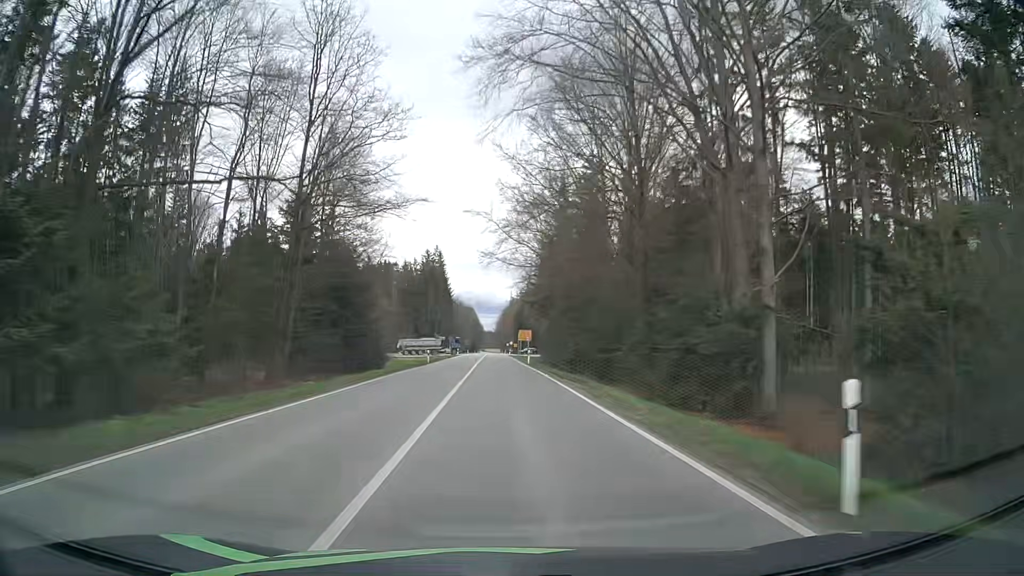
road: secondary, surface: asphalt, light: Day
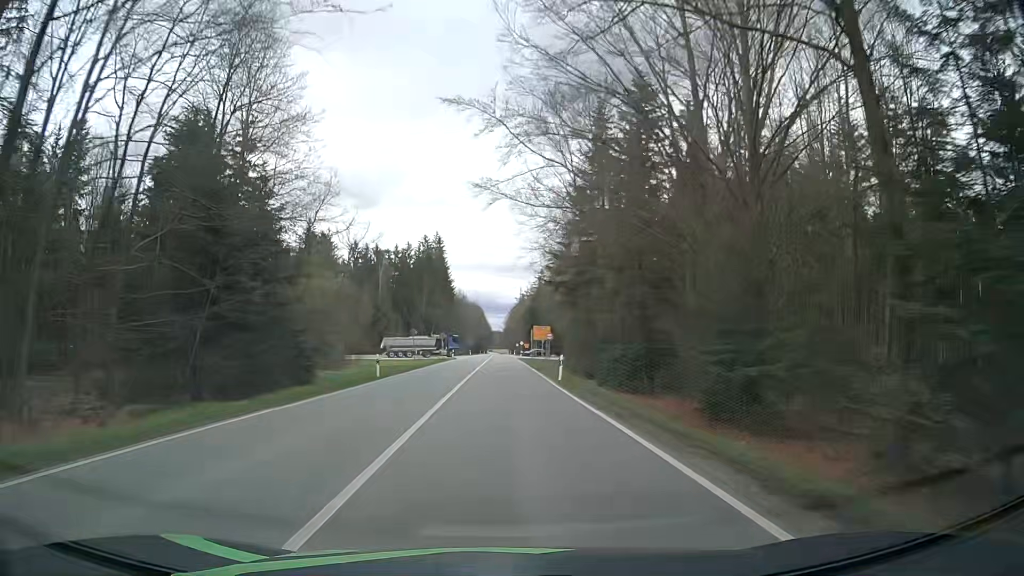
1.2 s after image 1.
(-0.4, +25.0) m; -1°
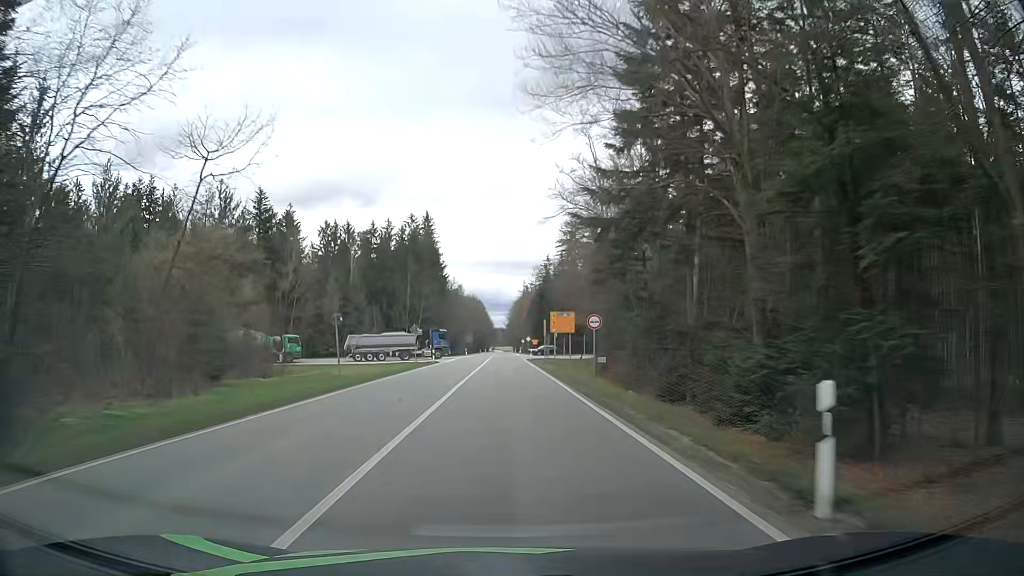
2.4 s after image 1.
(-0.1, +25.1) m; 0°
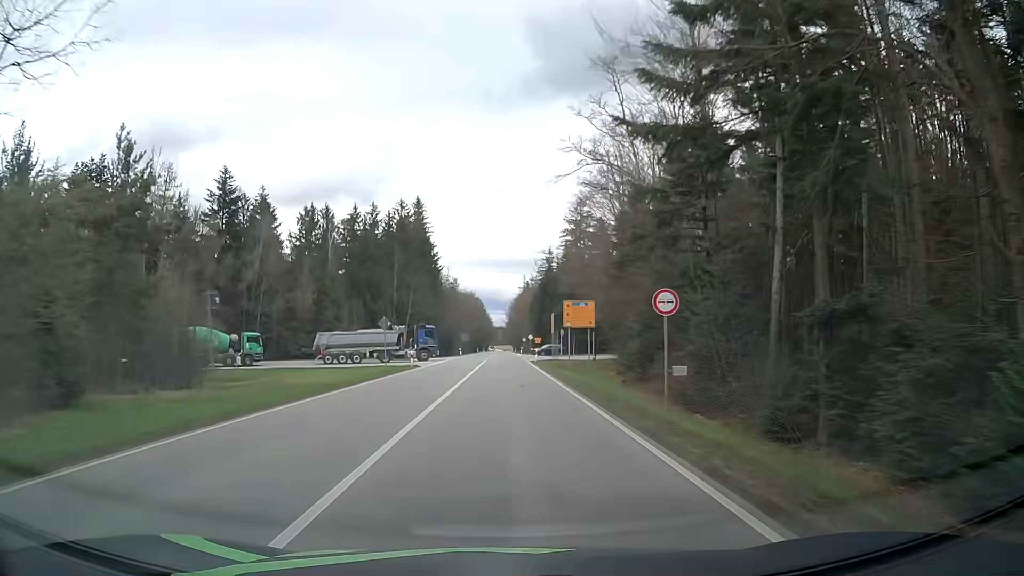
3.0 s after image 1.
(-0.1, +12.5) m; -1°
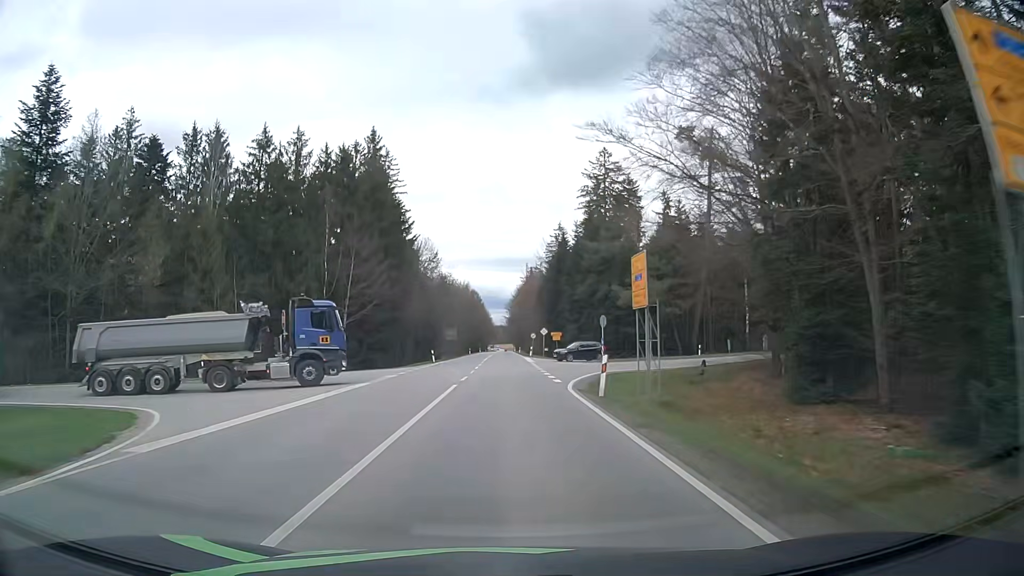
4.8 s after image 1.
(0.0, +37.6) m; 0°
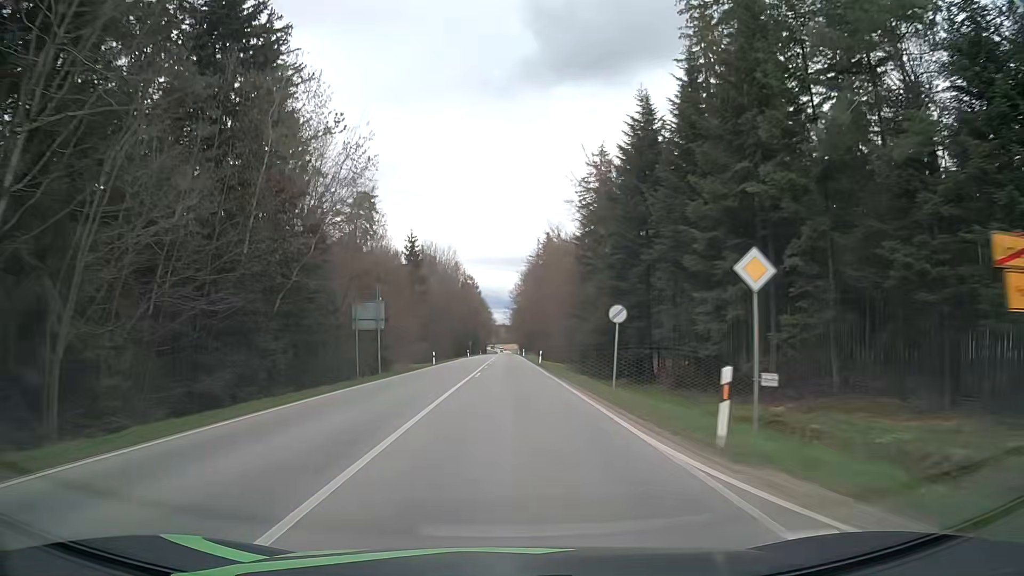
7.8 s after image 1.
(-0.4, +63.0) m; 0°
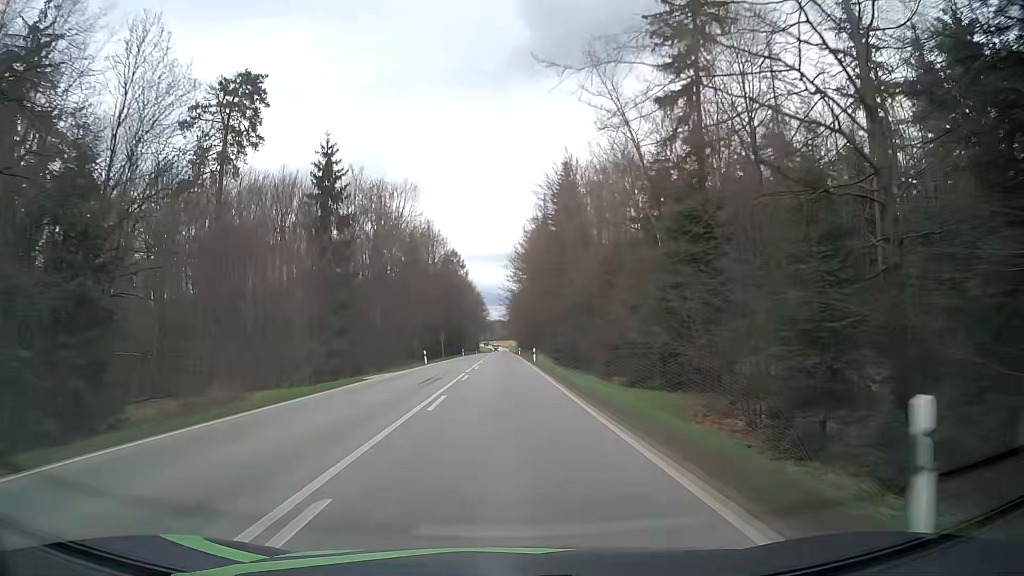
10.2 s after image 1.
(+0.1, +52.1) m; 0°
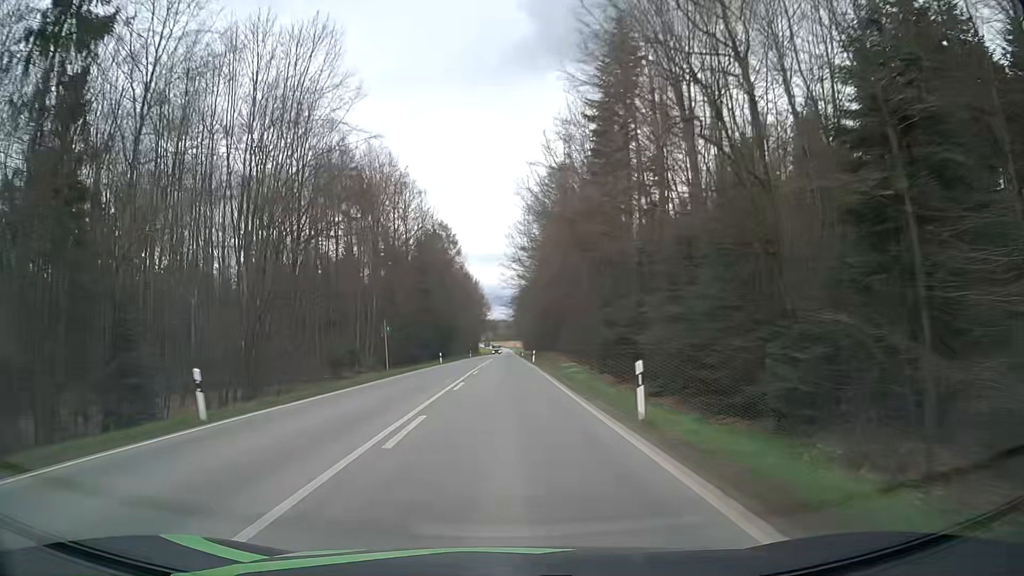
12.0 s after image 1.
(-0.4, +41.1) m; -1°
(0, +10) (0, +20) (0, +30) (0, +40) (0, +50) (0, +60) (0, +70) (0, +80) (0, +90) (0, +100) m
